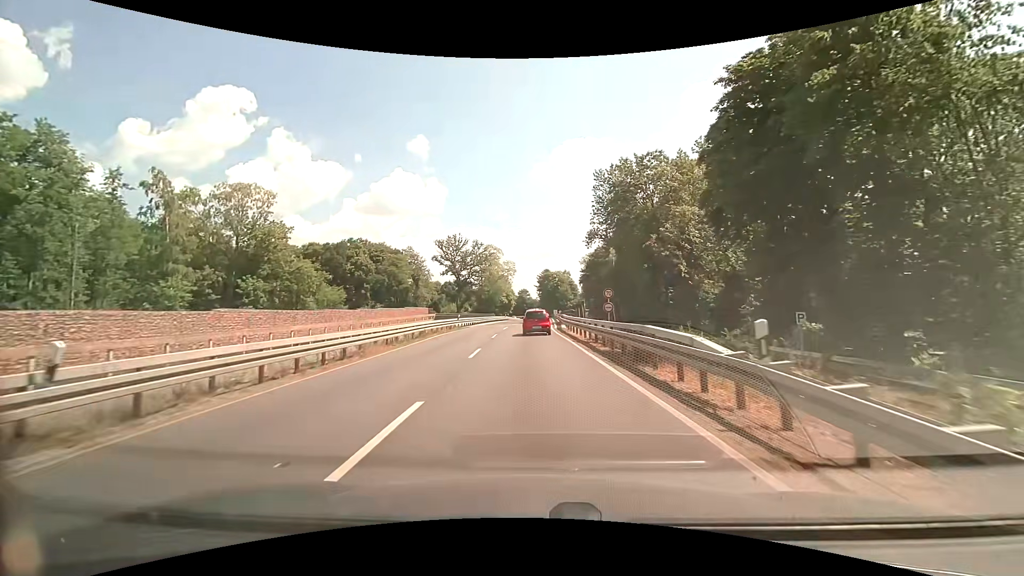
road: primary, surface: asphalt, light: Day
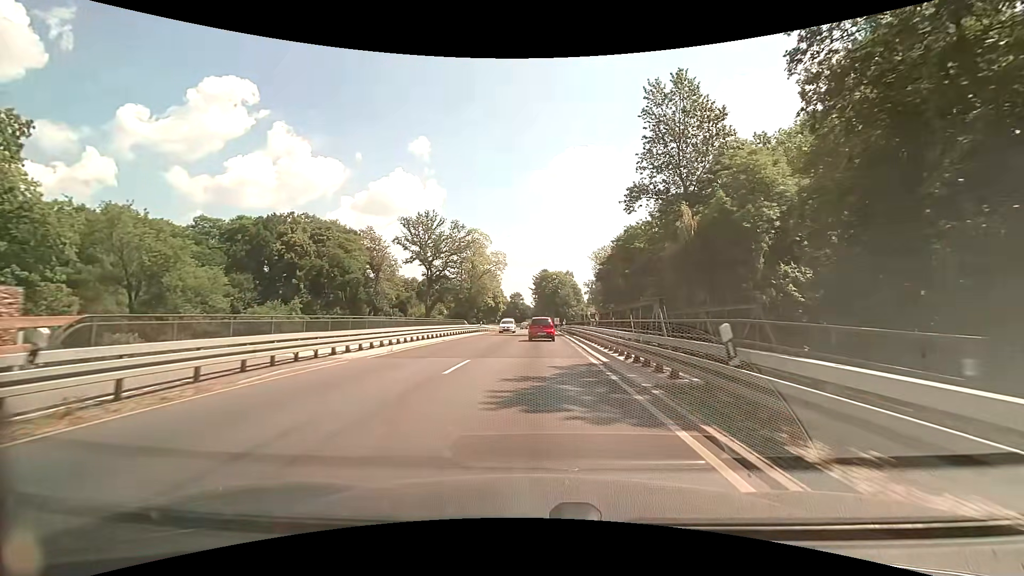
(-0.3, +39.9) m; +1°
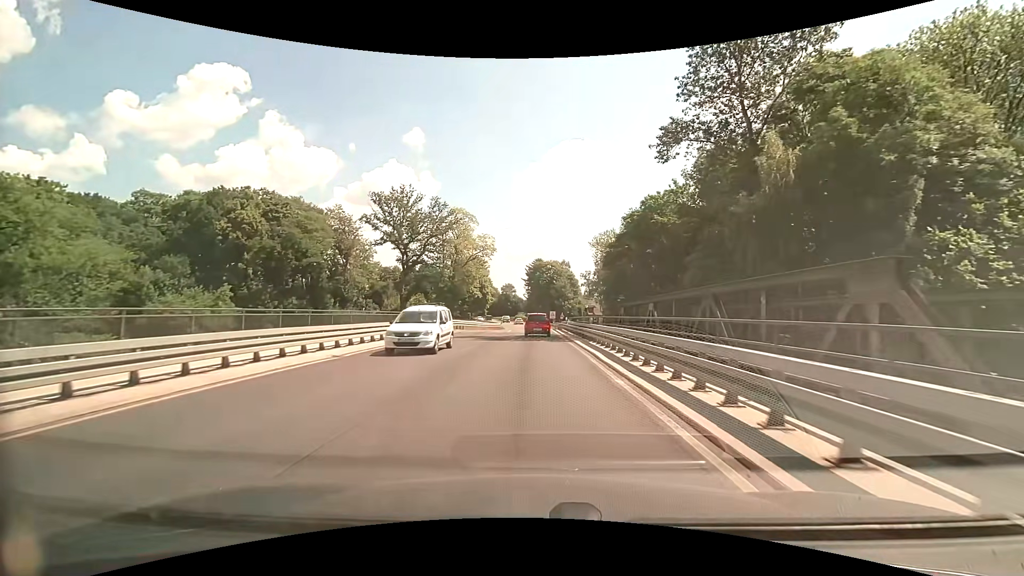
(+0.2, +16.6) m; 0°
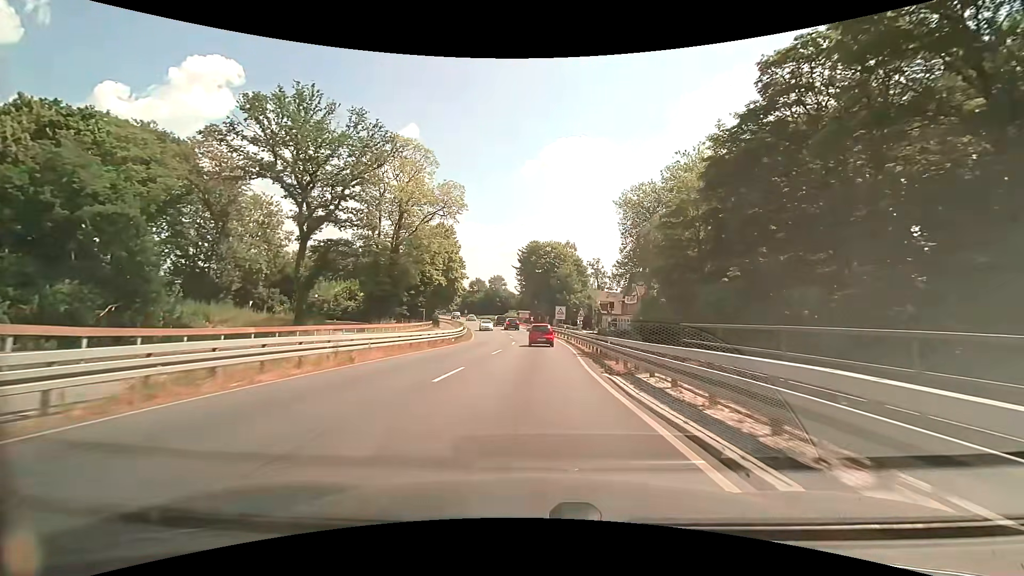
(+0.6, +43.4) m; +1°
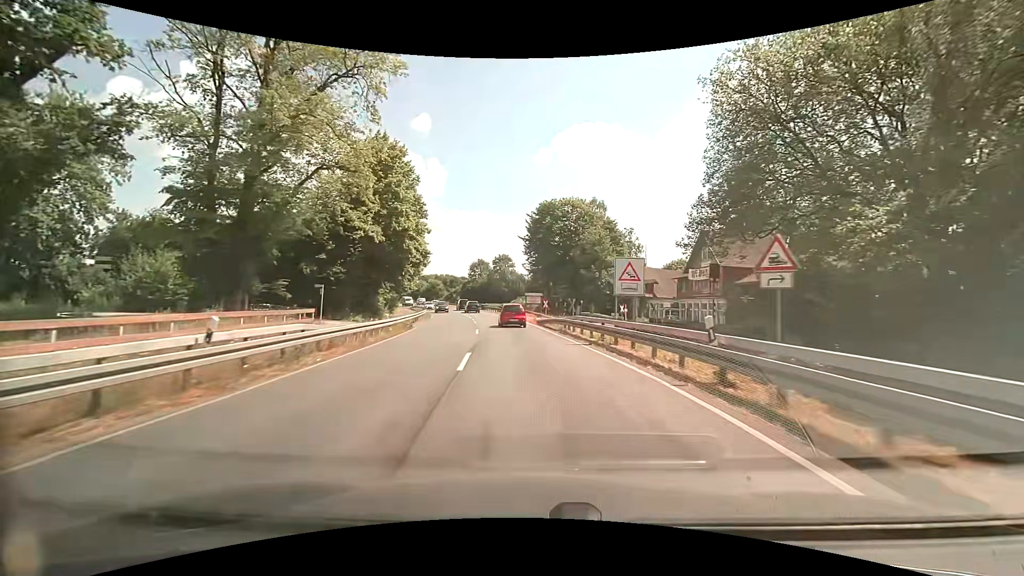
(0.0, +36.7) m; -1°
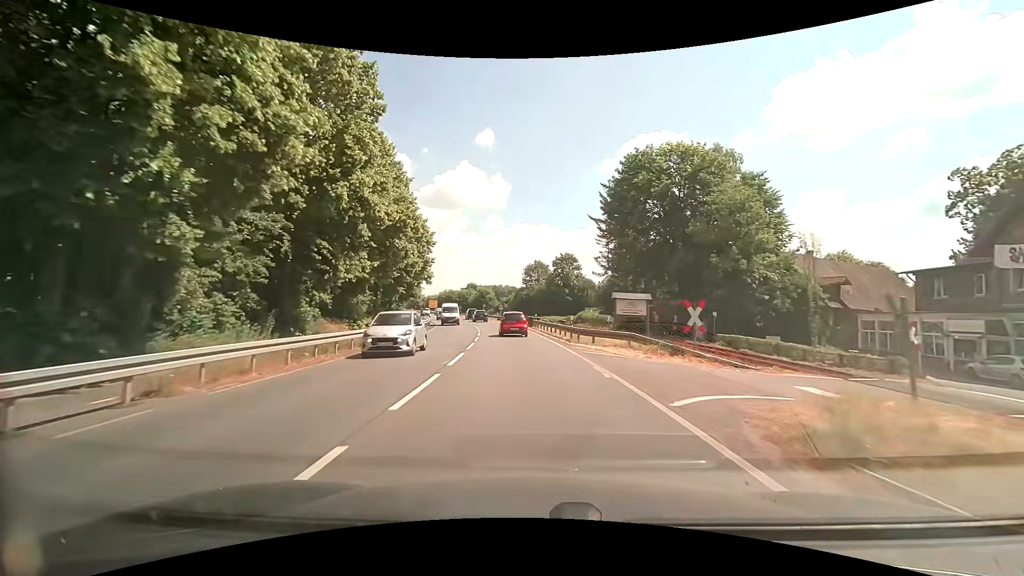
(-2.1, +35.6) m; -7°
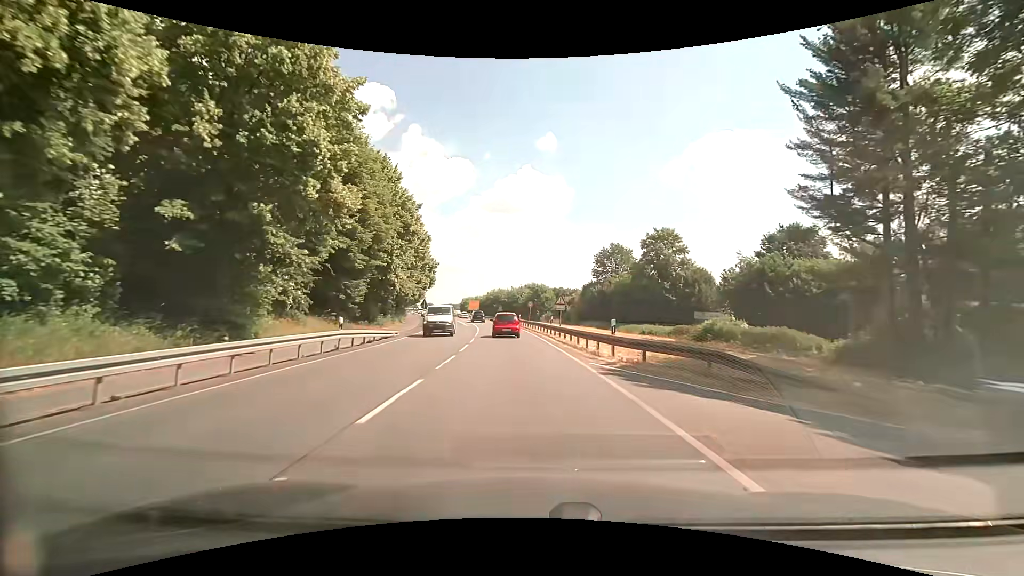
(-2.4, +43.0) m; -6°
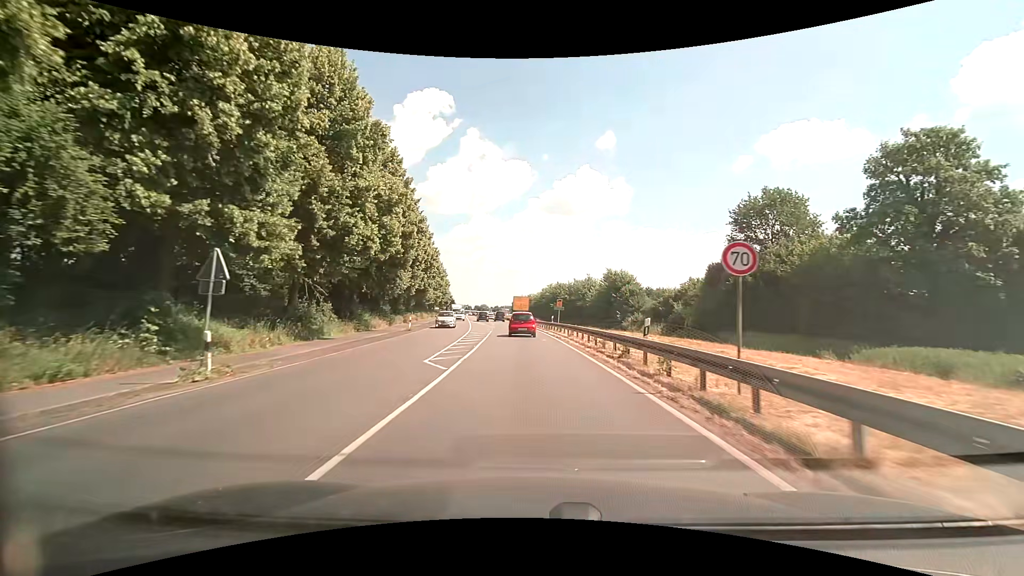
(-2.9, +43.1) m; -7°
(0, +10) (0, +20) (-1, +30) (-1, +40) (-2, +50) (-3, +60) (-4, +70) (-5, +80) (-6, +90) (-7, +100) m
